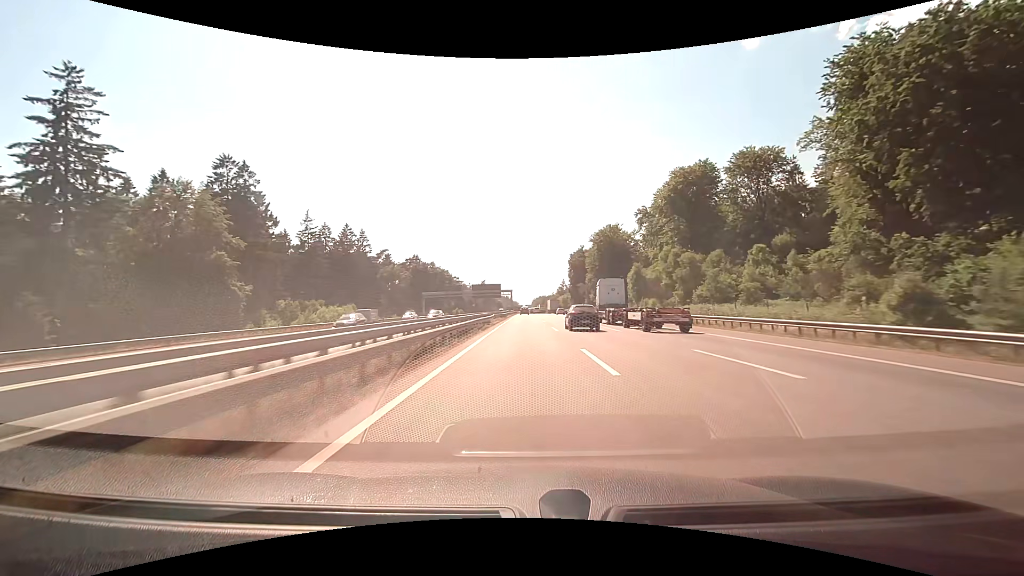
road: motorway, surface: concrete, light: Day
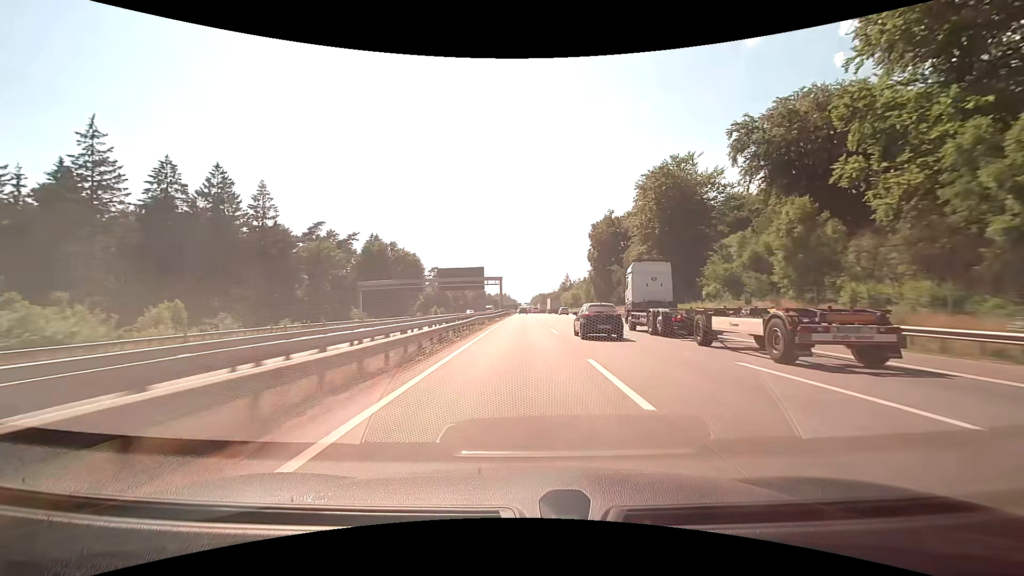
(+0.1, +57.7) m; 0°
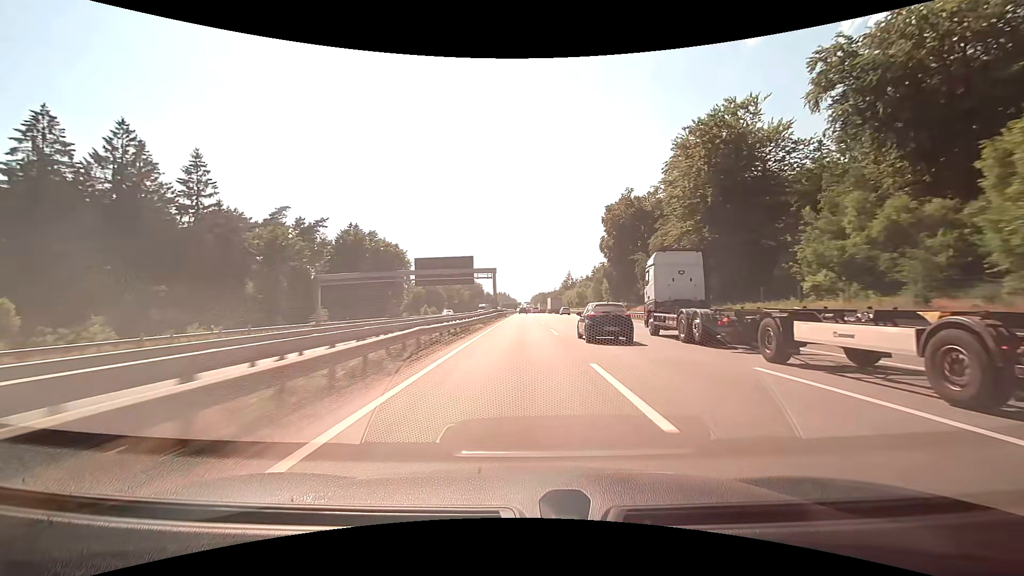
(0.0, +19.2) m; 0°
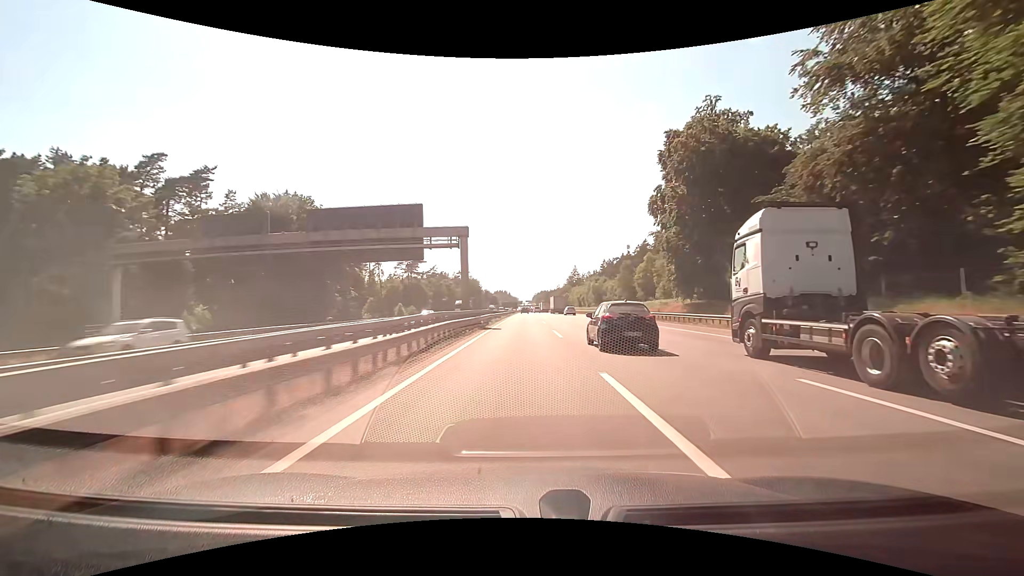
(-0.1, +38.3) m; 0°
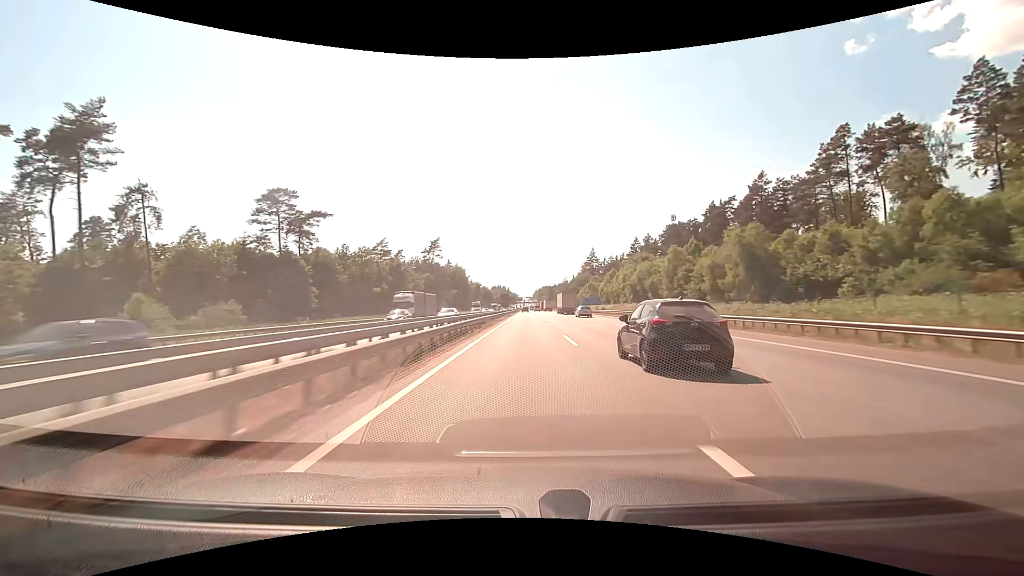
(-0.2, +95.4) m; 0°
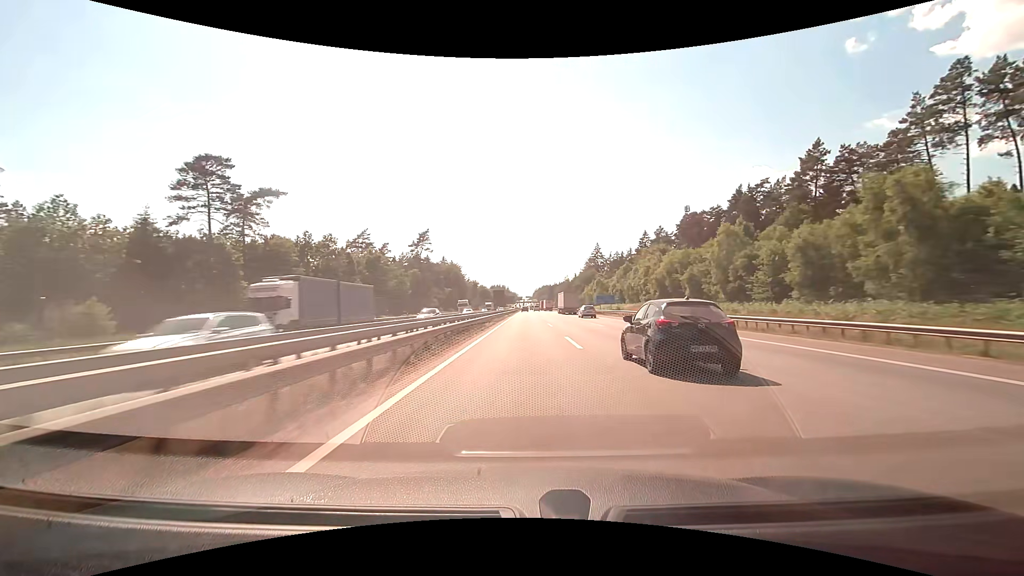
(0.0, +19.1) m; 0°
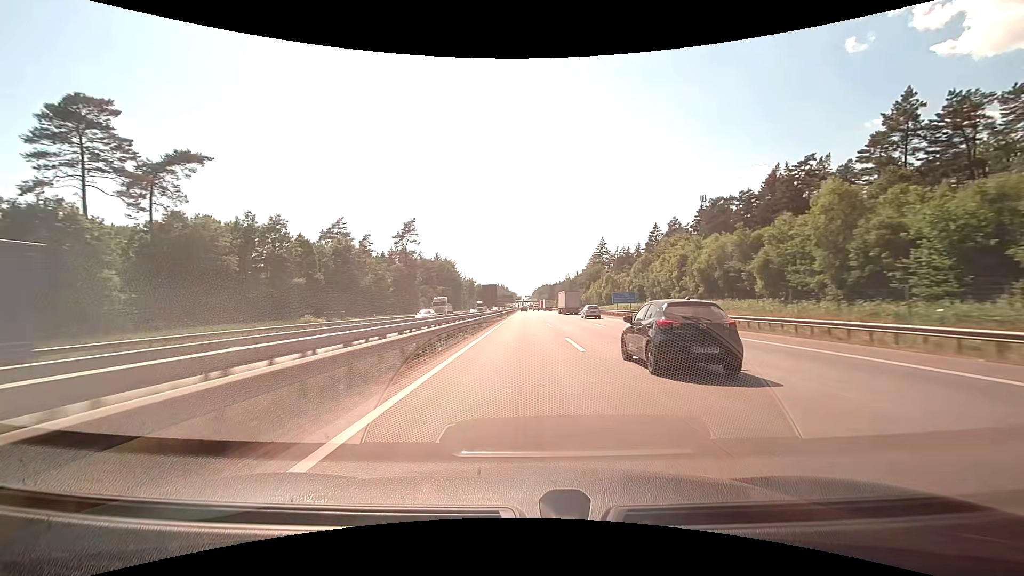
(0.0, +19.2) m; 0°
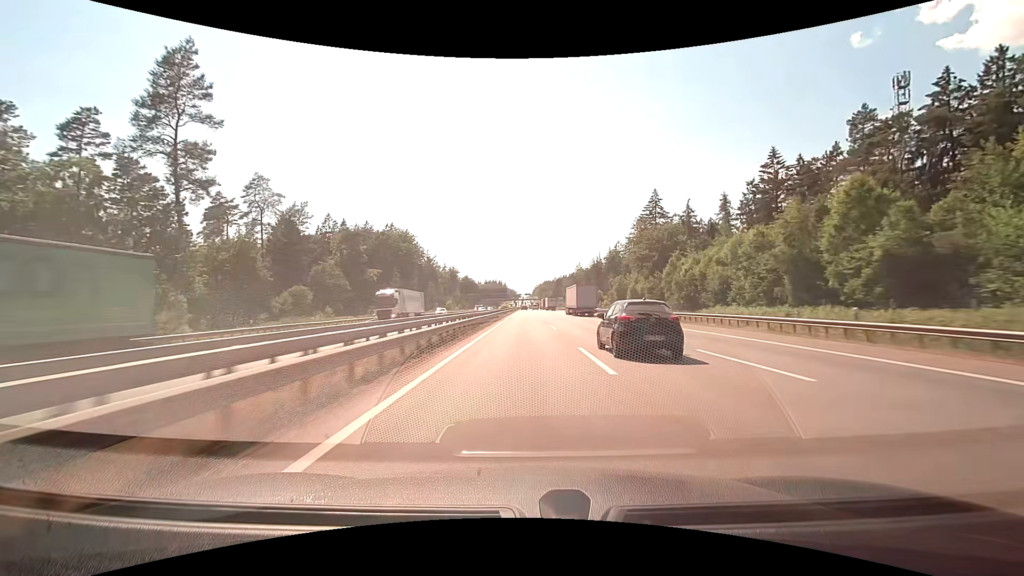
(-0.1, +96.1) m; 0°
(0, +10) (0, +20) (0, +30) (0, +40) (0, +50) (0, +60) (0, +70) (0, +80) (+1, +90) (+1, +100) m
